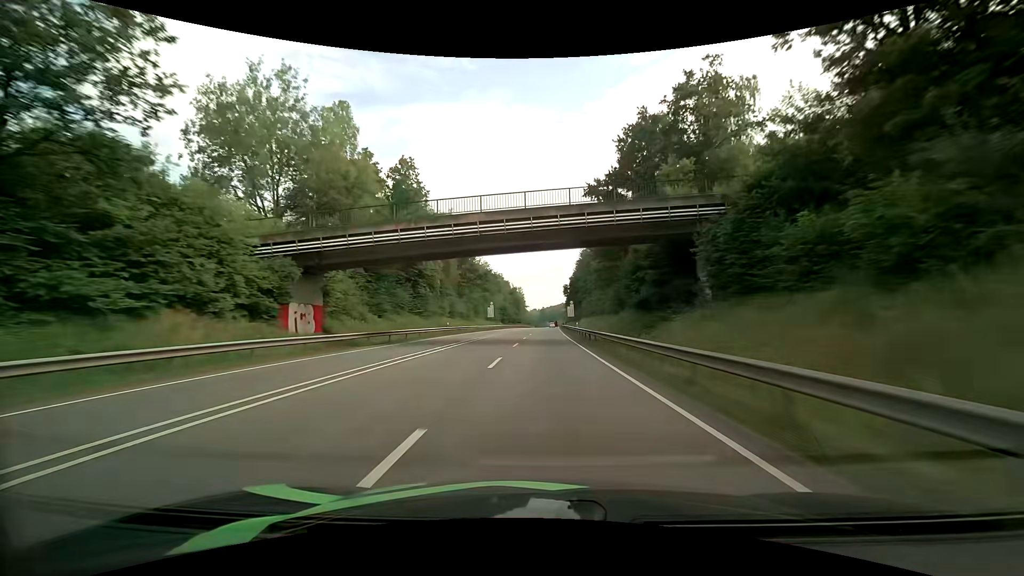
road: primary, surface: asphalt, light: Day
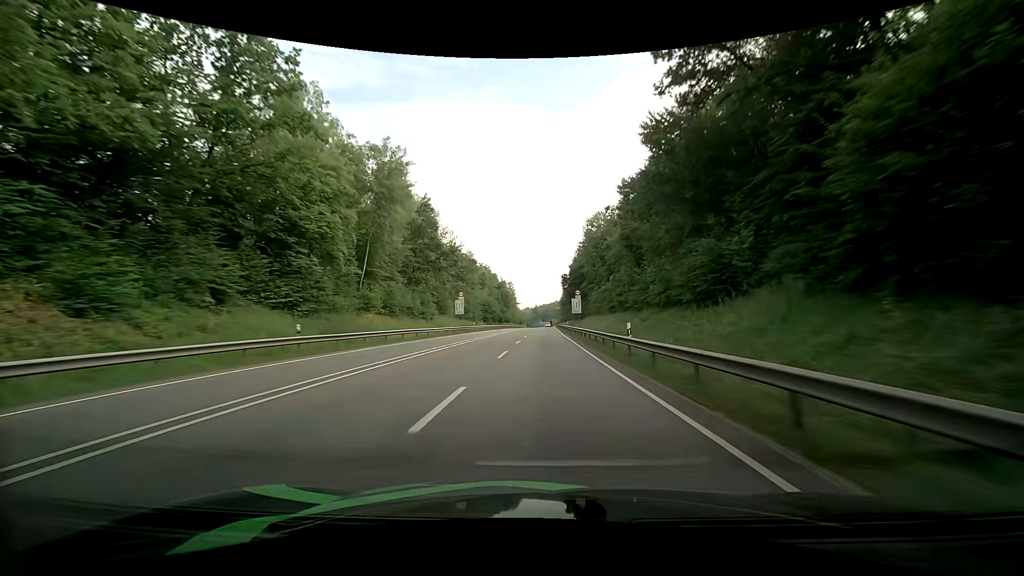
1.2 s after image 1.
(+0.3, +32.5) m; +2°
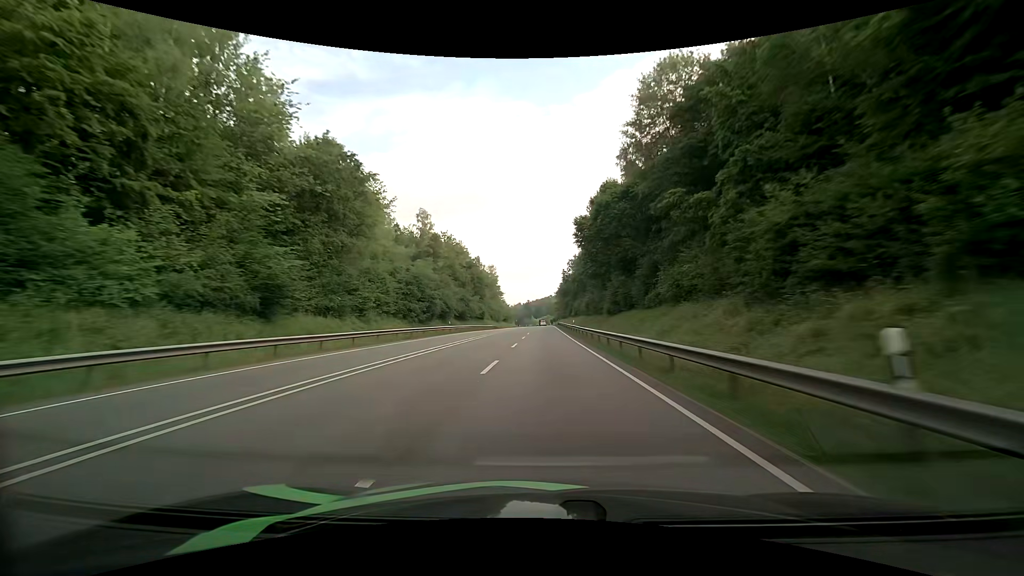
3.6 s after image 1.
(-0.1, +66.5) m; 0°
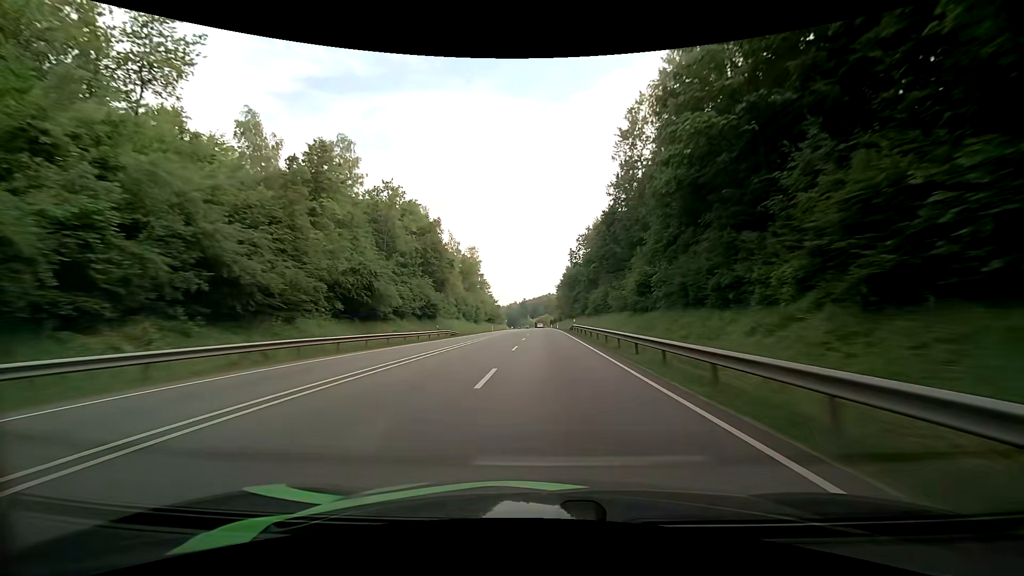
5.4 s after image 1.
(+0.1, +50.8) m; 0°
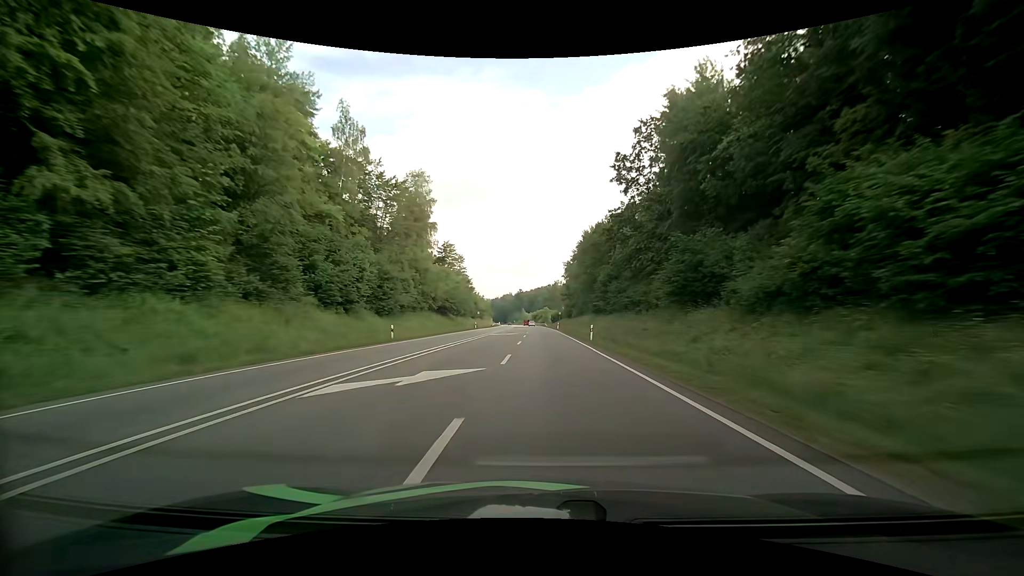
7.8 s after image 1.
(+0.3, +68.3) m; +1°
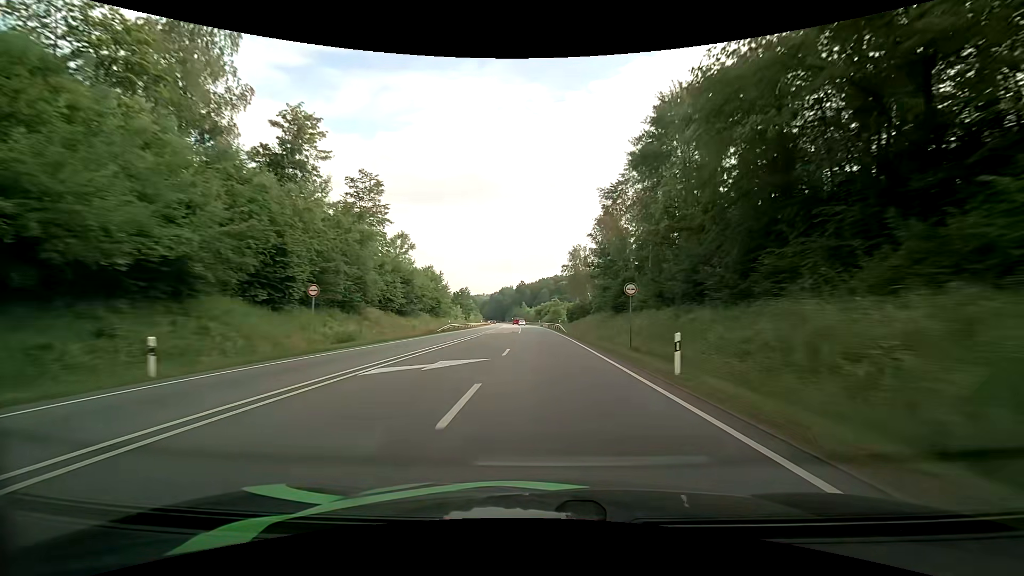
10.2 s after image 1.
(-0.1, +69.0) m; -1°
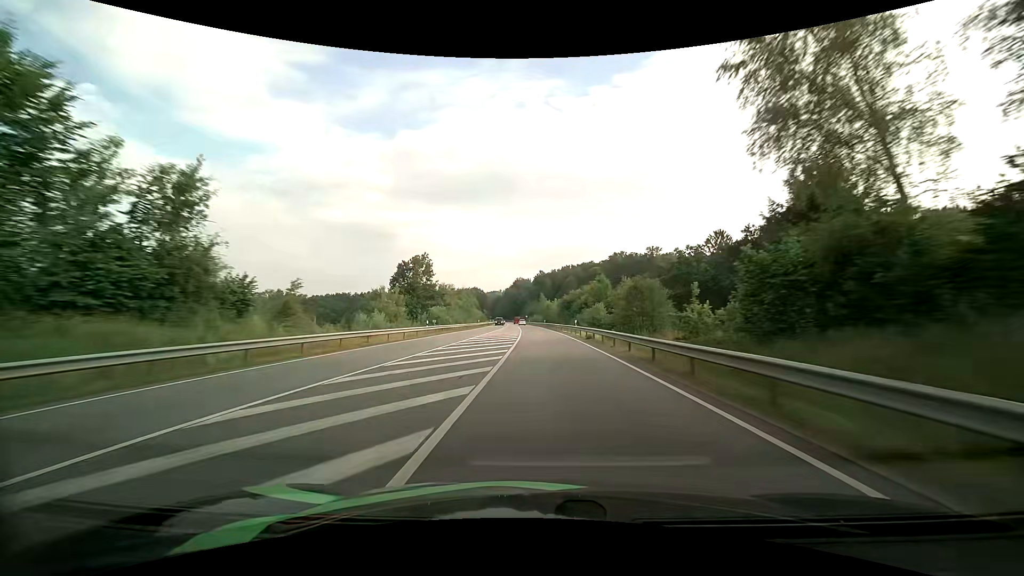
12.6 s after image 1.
(-0.9, +69.3) m; -2°
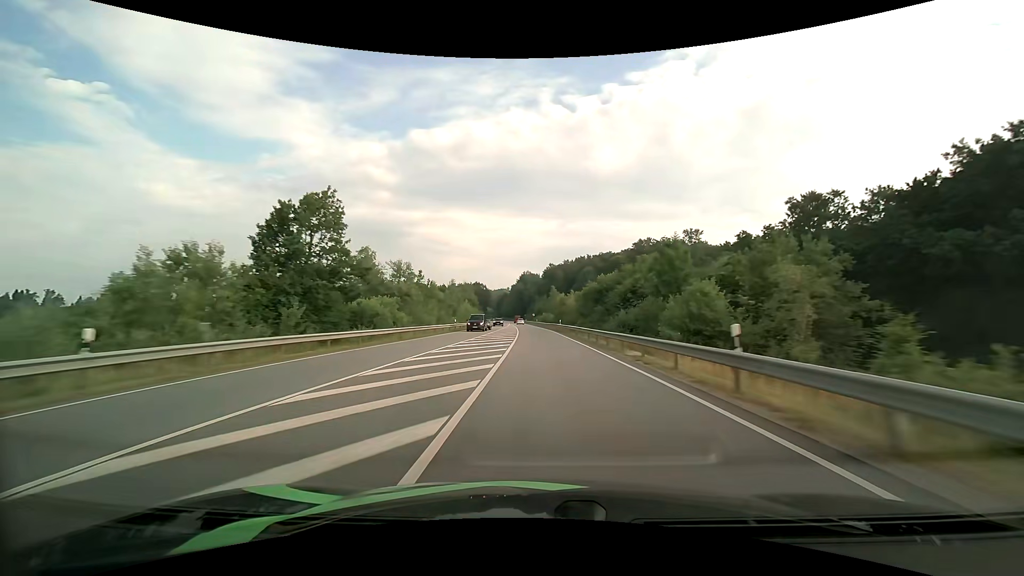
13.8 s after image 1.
(-0.3, +34.6) m; -1°
(0, +10) (0, +20) (0, +30) (0, +40) (-1, +50) (-1, +60) (-1, +70) (-2, +80) (-2, +90) (-3, +100) m
